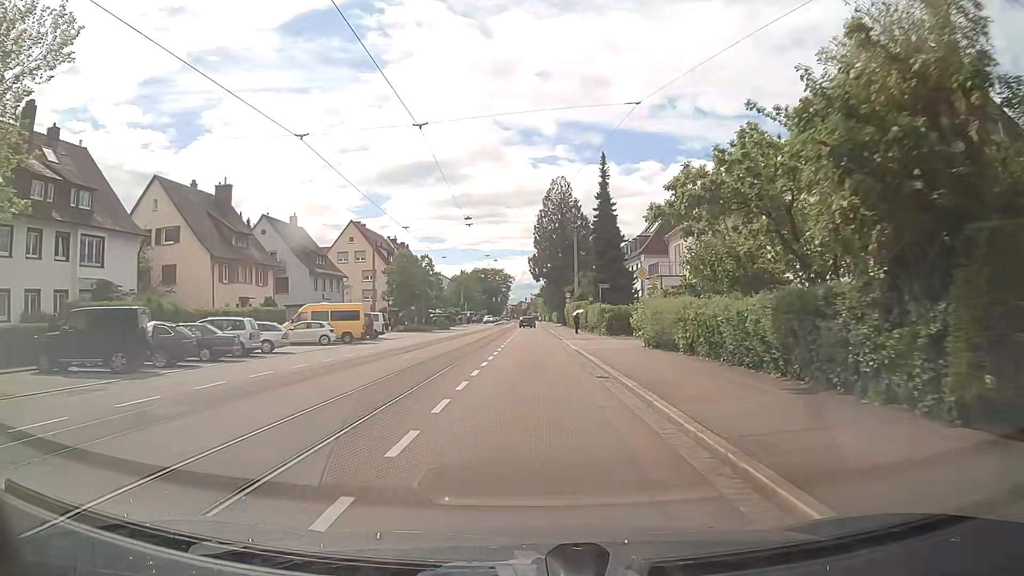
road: tertiary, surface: asphalt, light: Day
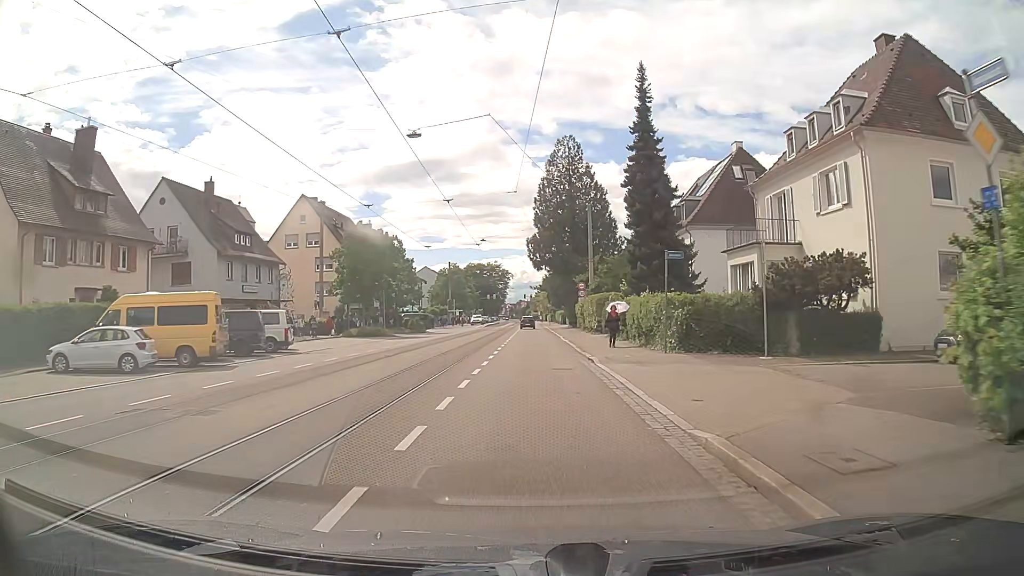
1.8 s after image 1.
(0.0, +20.6) m; +1°
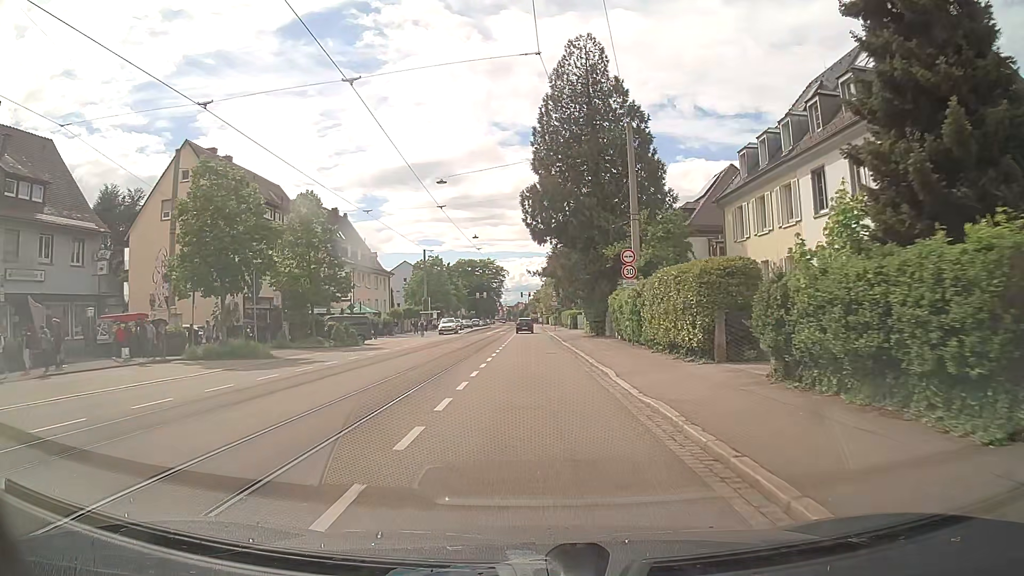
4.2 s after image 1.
(-0.2, +26.9) m; 0°
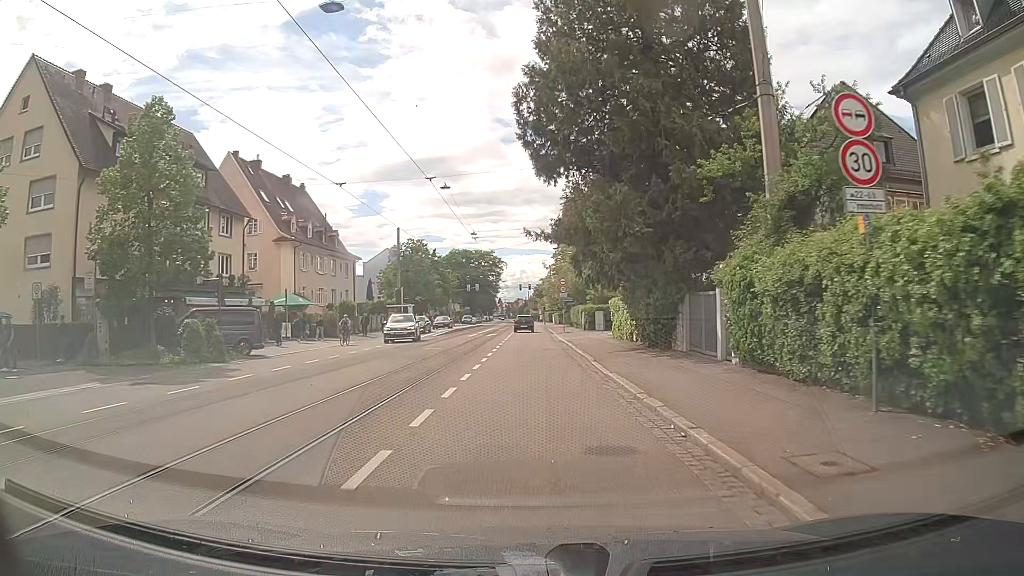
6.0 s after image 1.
(-0.1, +19.6) m; 0°
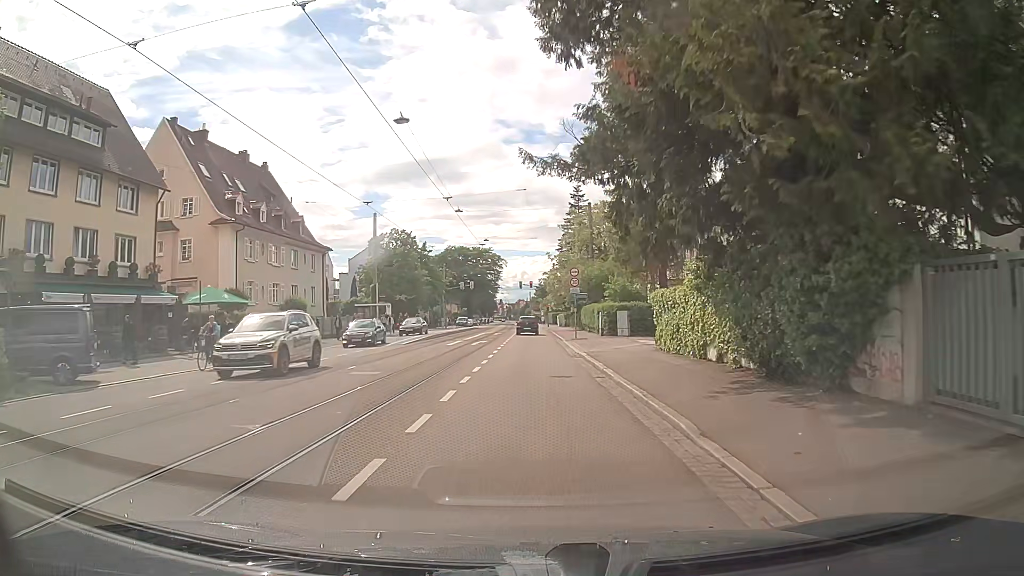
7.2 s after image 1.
(-0.1, +12.3) m; -1°
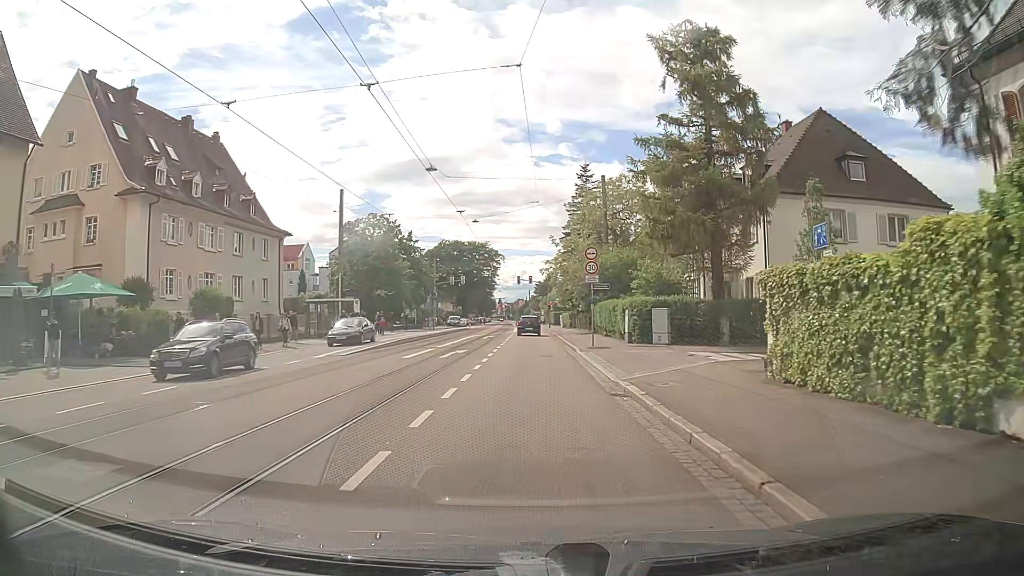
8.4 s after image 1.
(0.0, +11.6) m; -1°
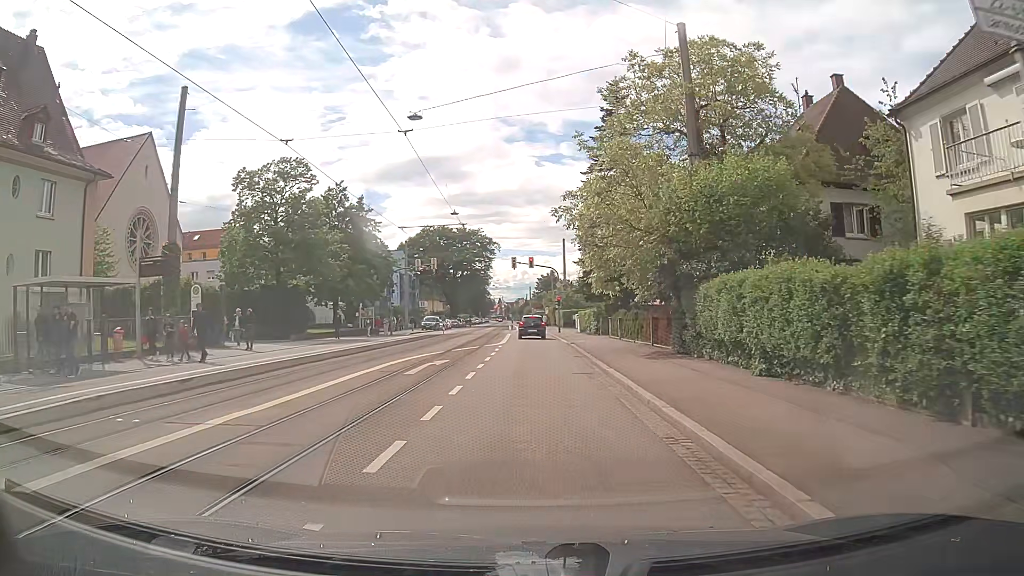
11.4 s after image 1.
(+0.5, +26.3) m; +1°
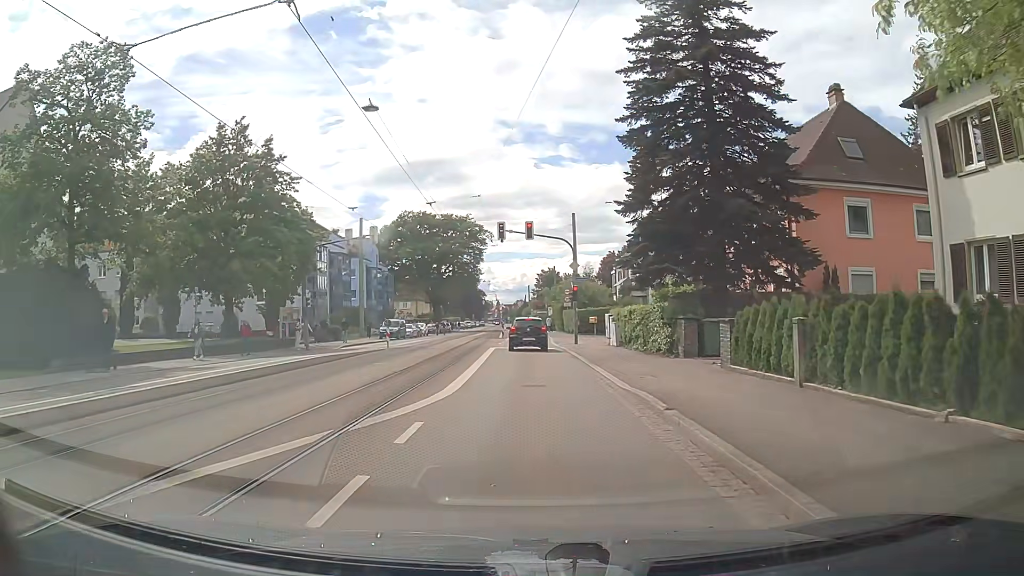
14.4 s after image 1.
(-0.2, +22.4) m; -1°
(0, +10) (0, +20) (0, +30) (0, +40) (0, +50) (0, +60) (-1, +70) (-1, +80) (-1, +90) (-2, +100) m
